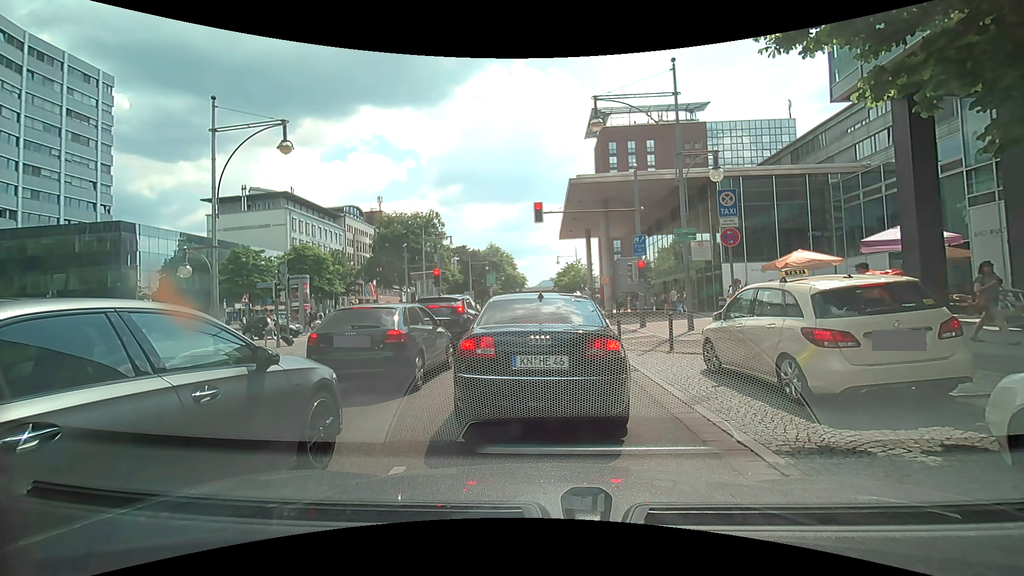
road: primary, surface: asphalt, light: Day
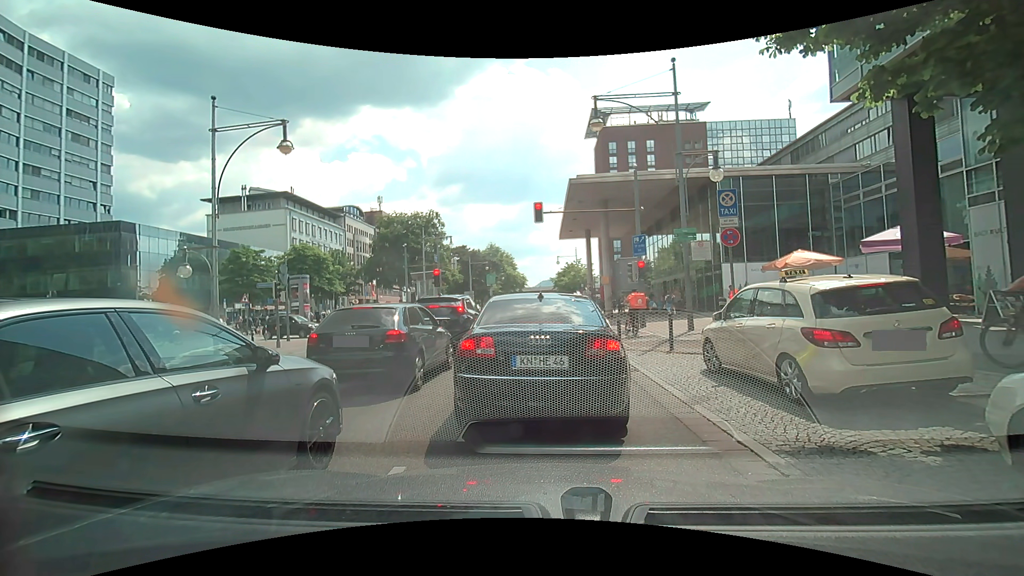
(0.0, 0.0) m; 0°
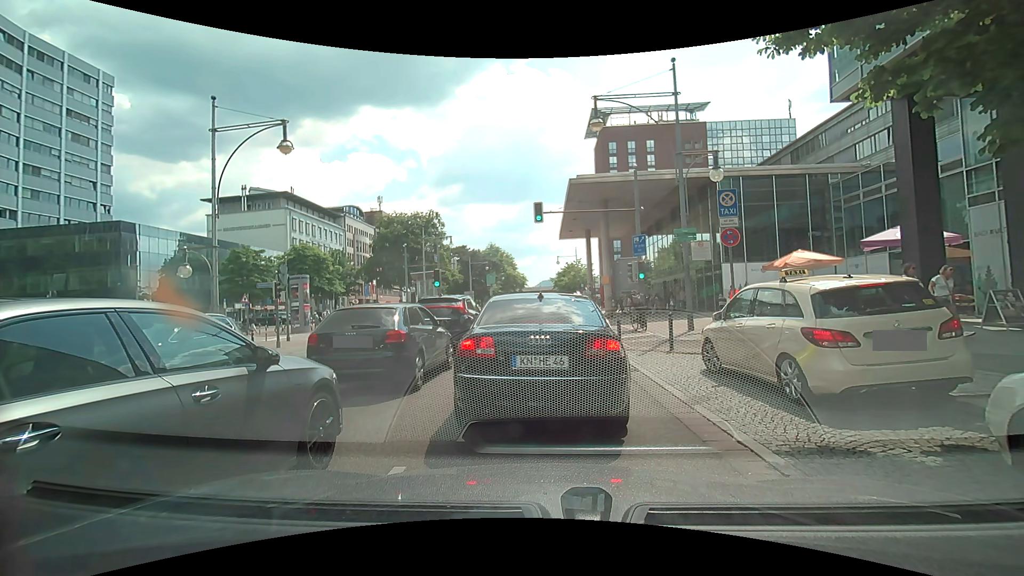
(0.0, 0.0) m; 0°
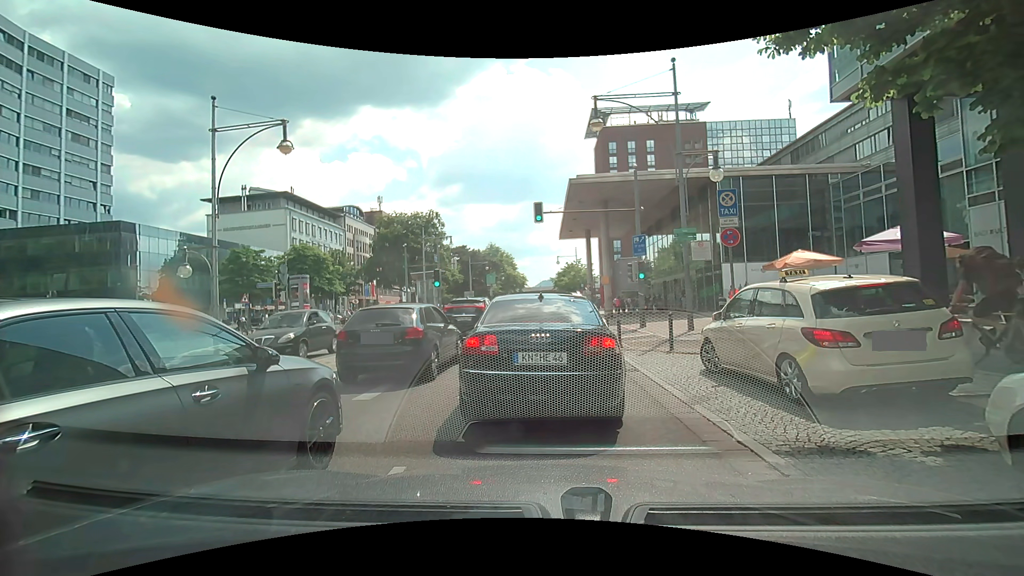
(0.0, 0.0) m; 0°
